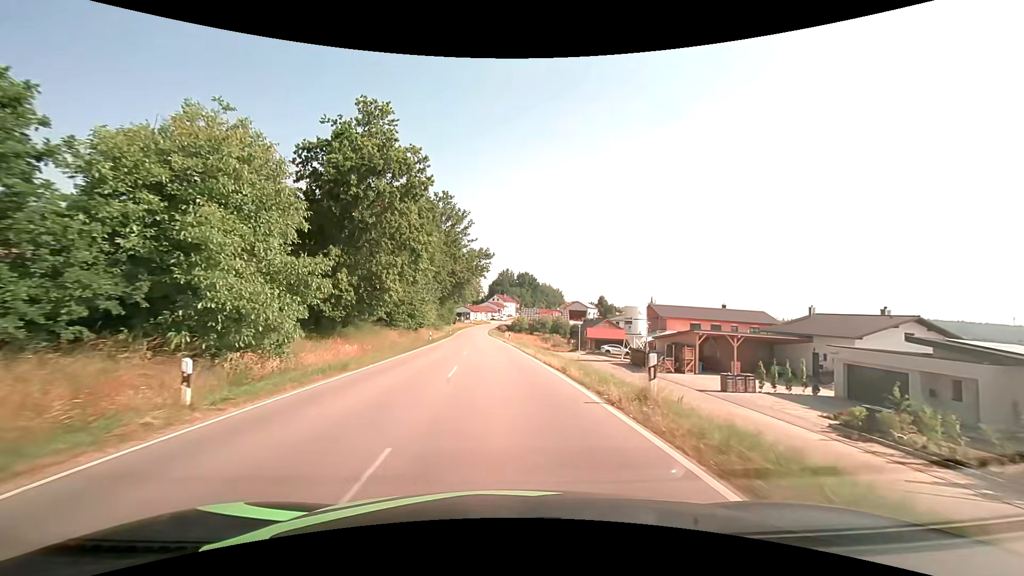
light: Day
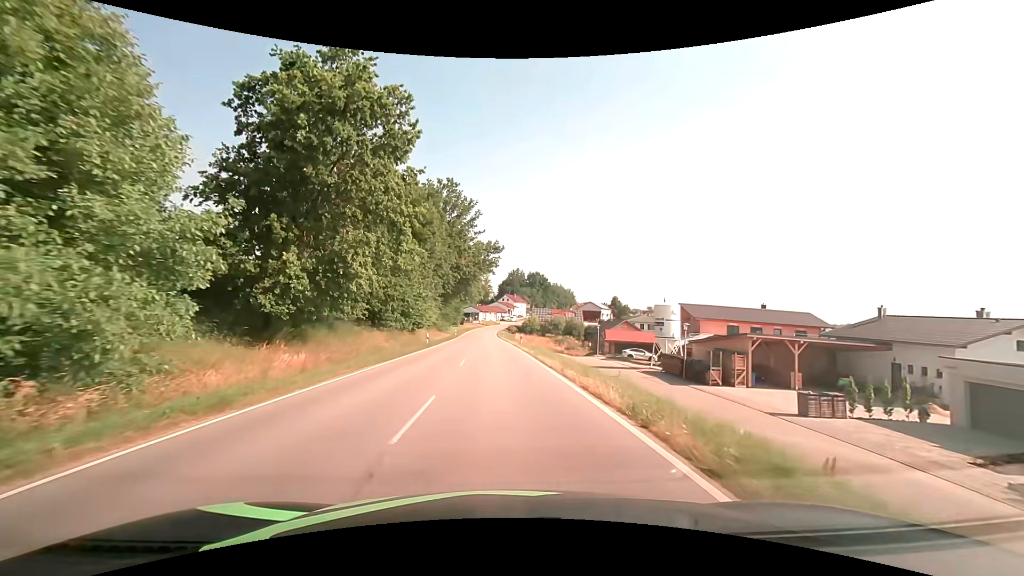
(-0.1, +7.7) m; -1°
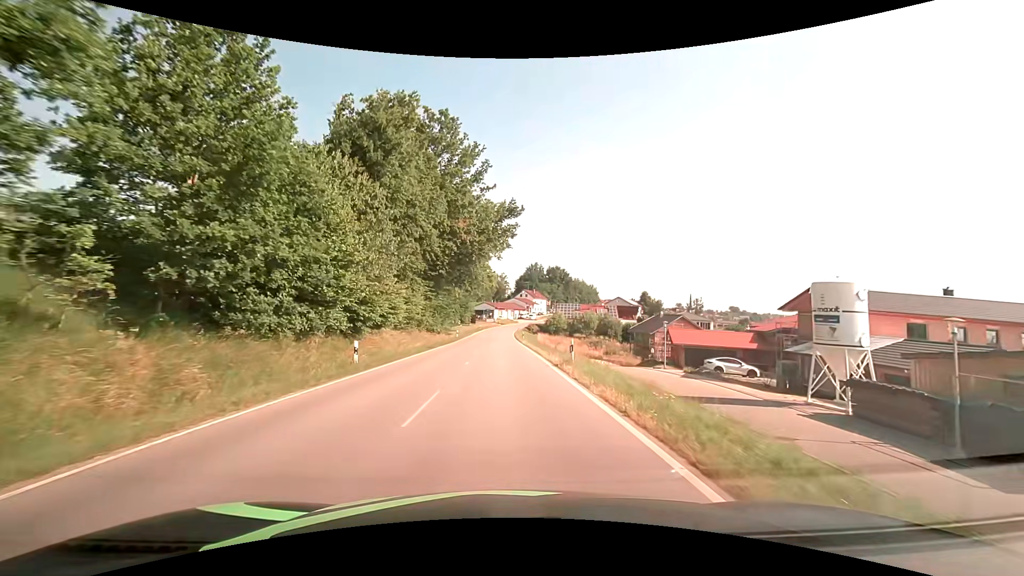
(-0.4, +23.0) m; -2°
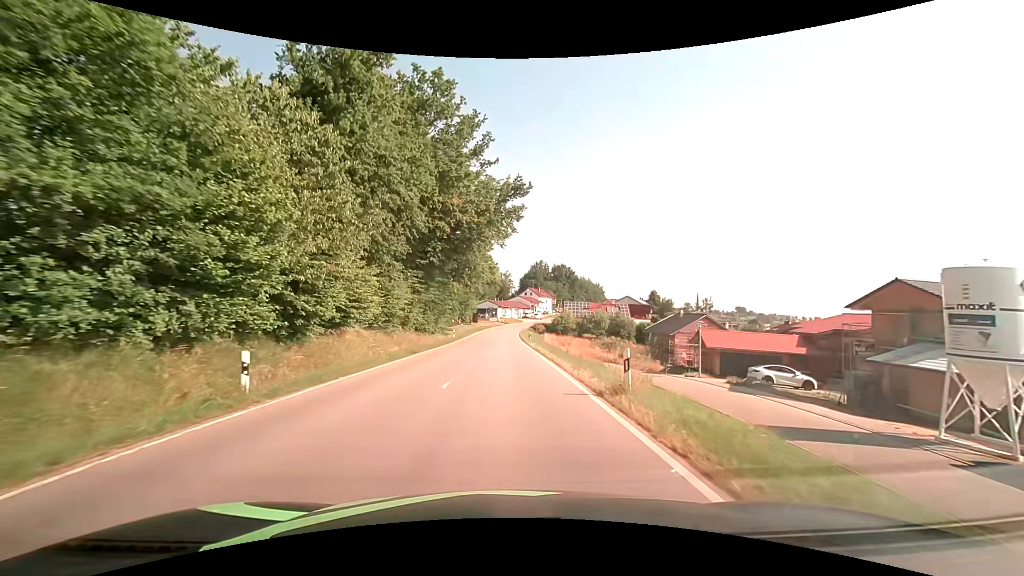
(0.0, +7.7) m; -1°
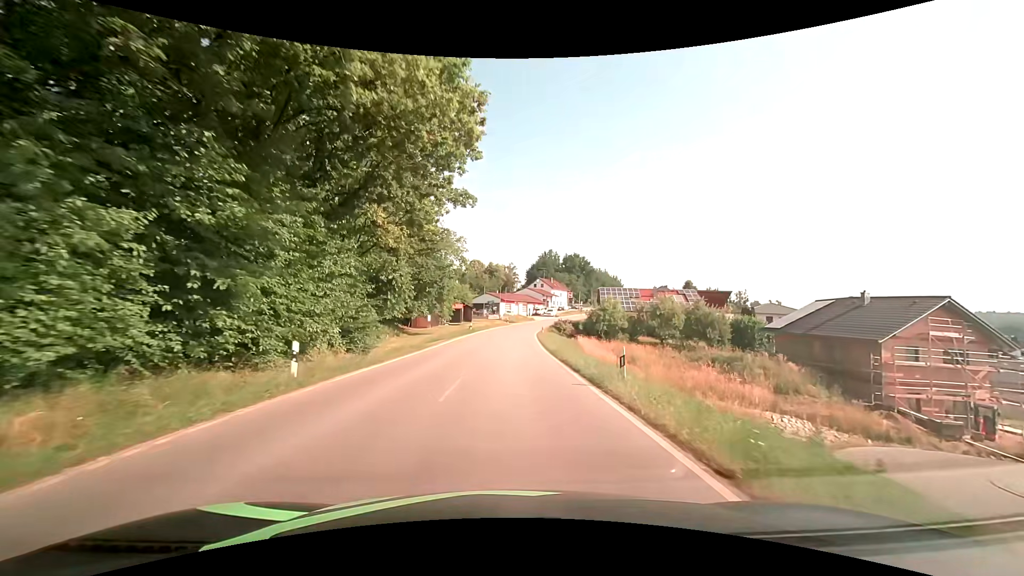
(-0.1, +38.3) m; 0°
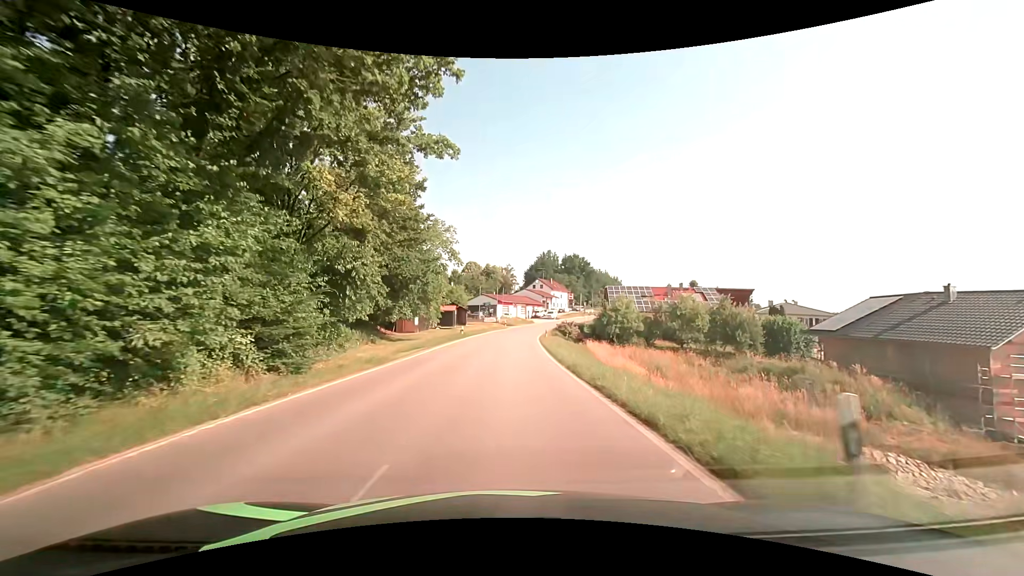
(0.0, +7.6) m; 0°
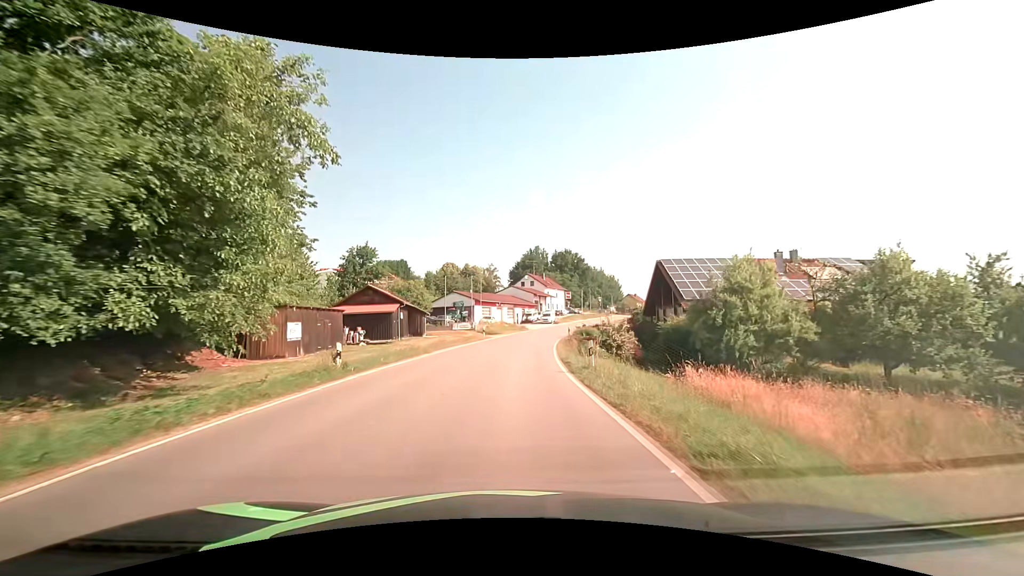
(+0.3, +30.3) m; +1°
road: tertiary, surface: asphalt
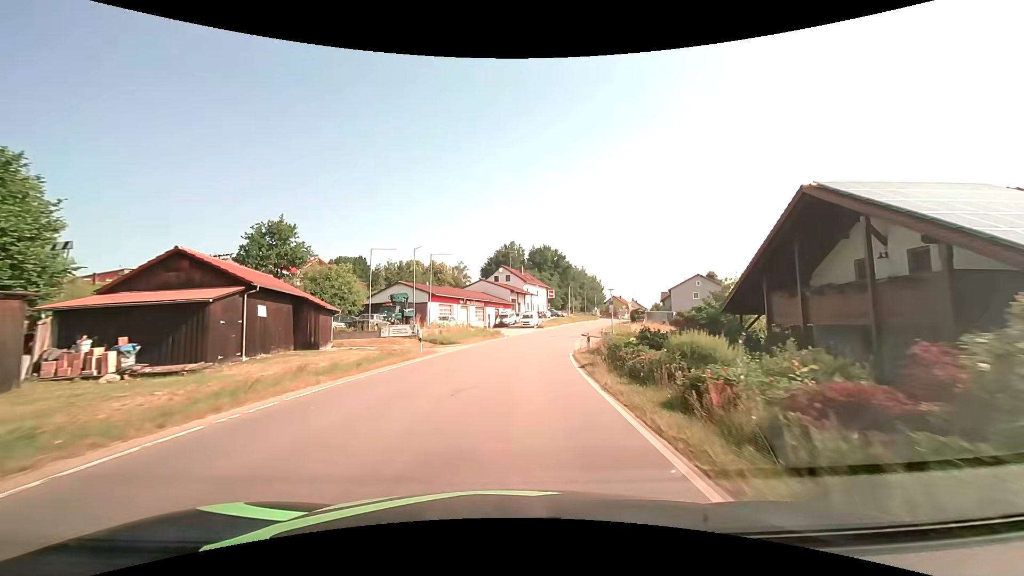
(+0.6, +22.6) m; +3°
(0, +10) (+1, +20) (+2, +30) (+3, +40) (+5, +50) (+8, +59) (+10, +69) (+13, +79) (+17, +88) (+20, +97) m
